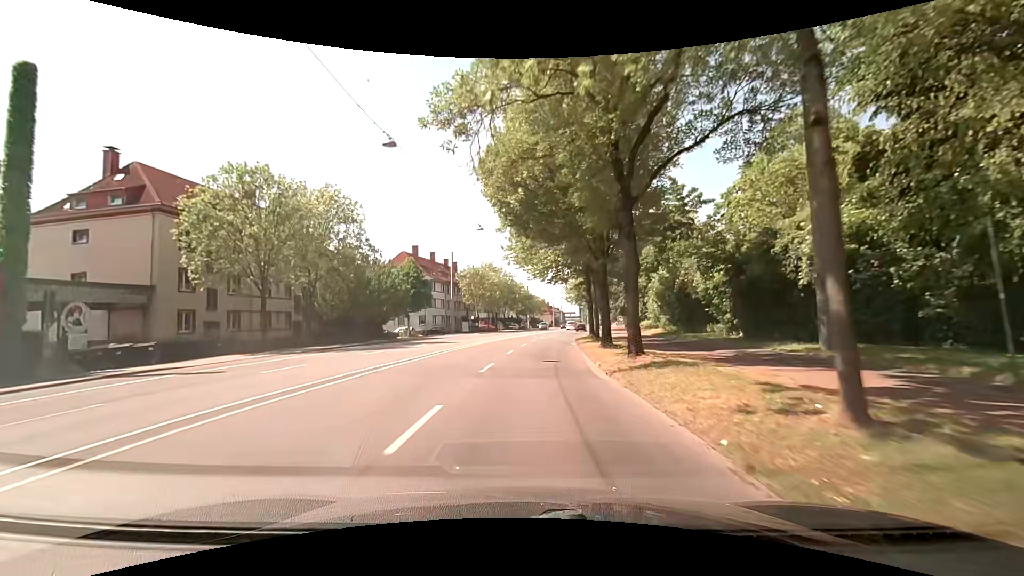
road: primary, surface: asphalt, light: Day
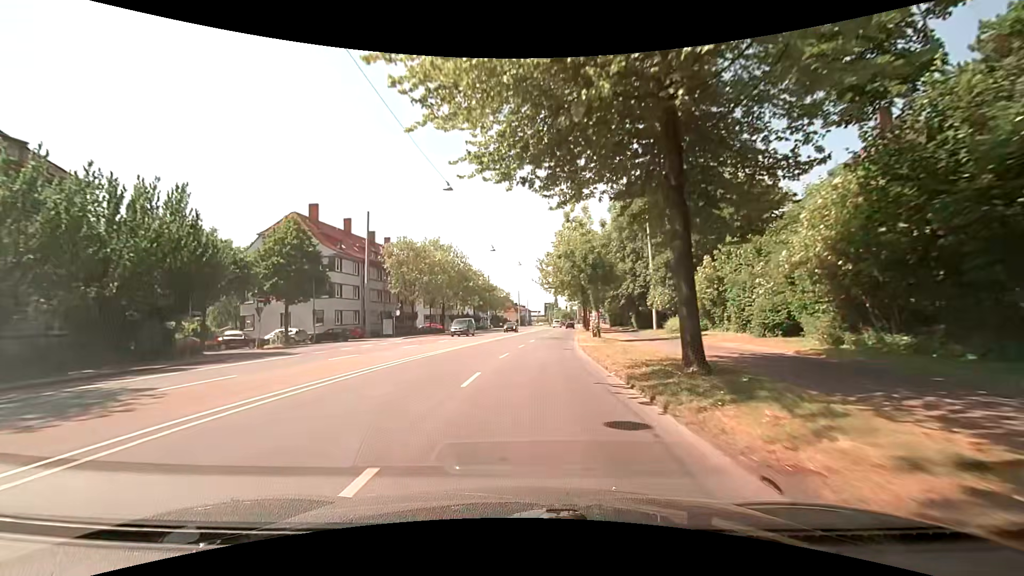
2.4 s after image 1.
(+1.3, +30.6) m; +5°
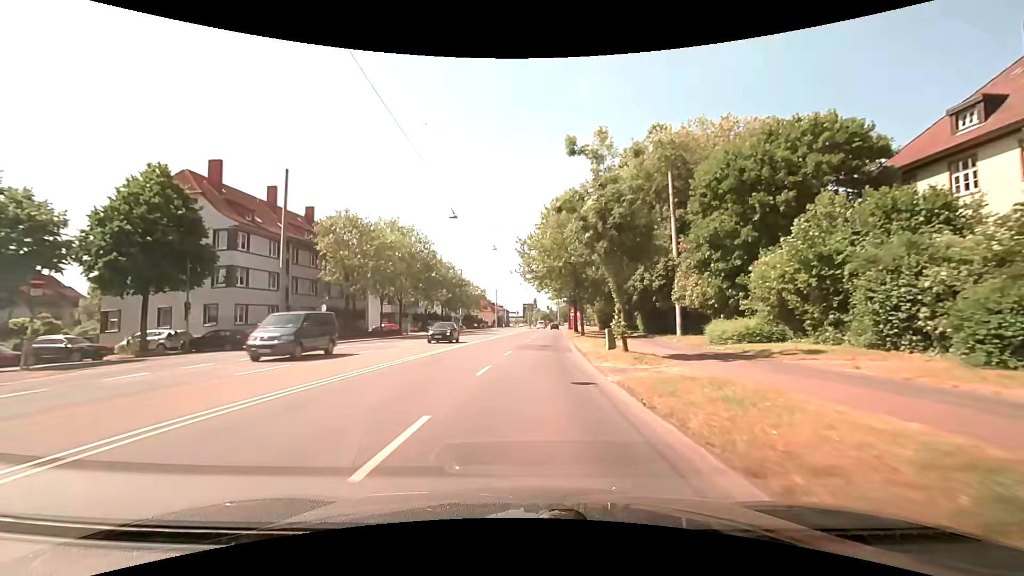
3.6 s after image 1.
(+0.2, +15.3) m; +3°
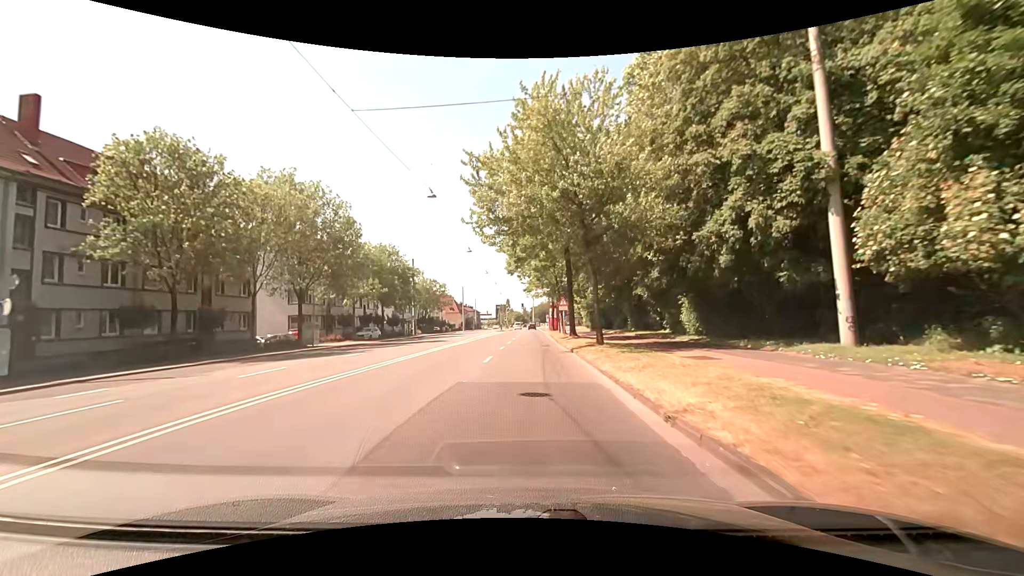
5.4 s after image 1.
(+0.5, +22.8) m; +2°
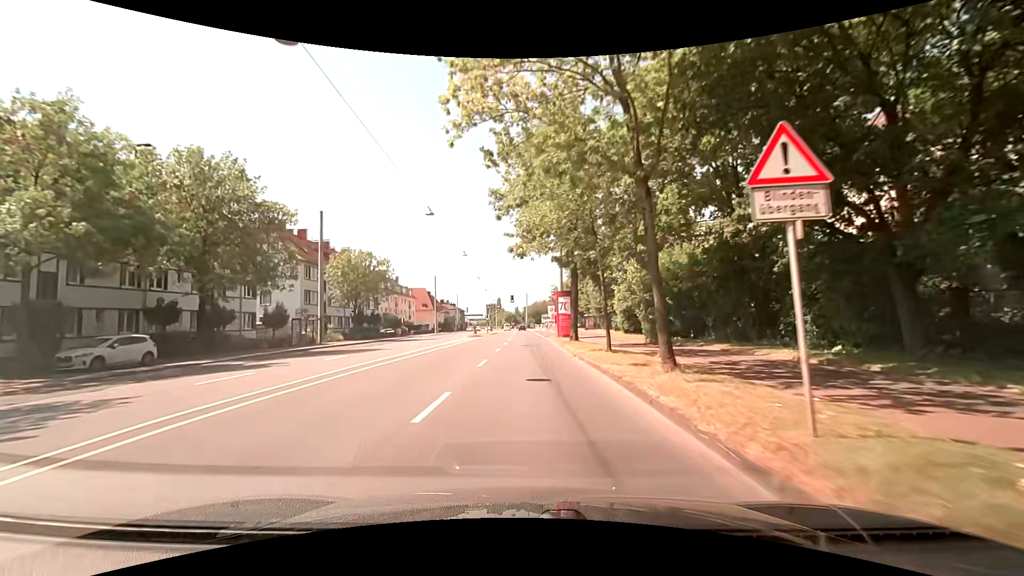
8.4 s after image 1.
(+0.5, +37.8) m; +1°
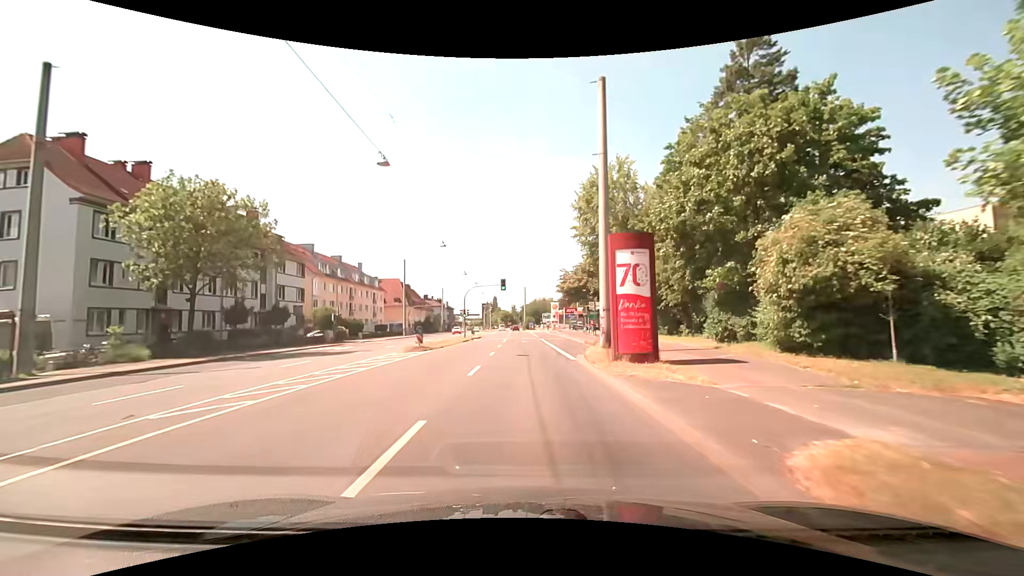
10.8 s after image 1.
(-0.1, +30.1) m; 0°
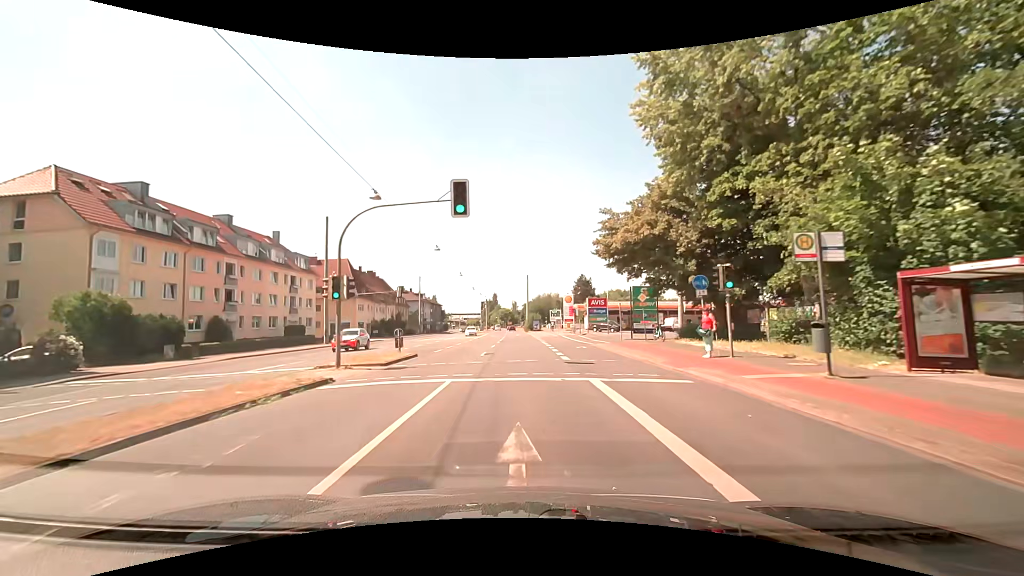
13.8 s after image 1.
(+0.3, +37.6) m; 0°
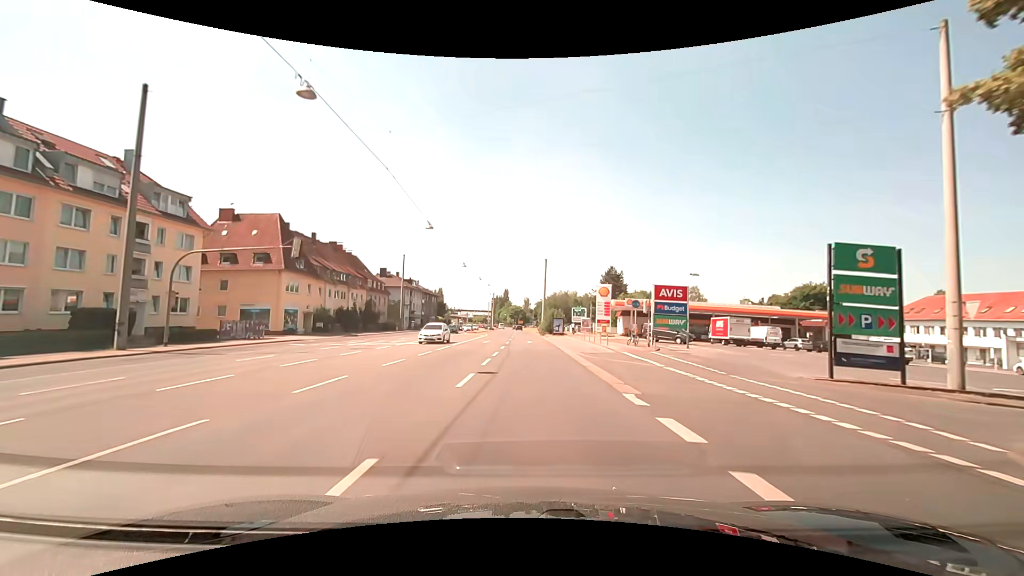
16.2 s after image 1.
(-0.5, +30.1) m; -2°
(0, +10) (0, +20) (0, +30) (0, +40) (+1, +50) (+1, +60) (+1, +70) (+1, +80) (+1, +90) (0, +100) m
